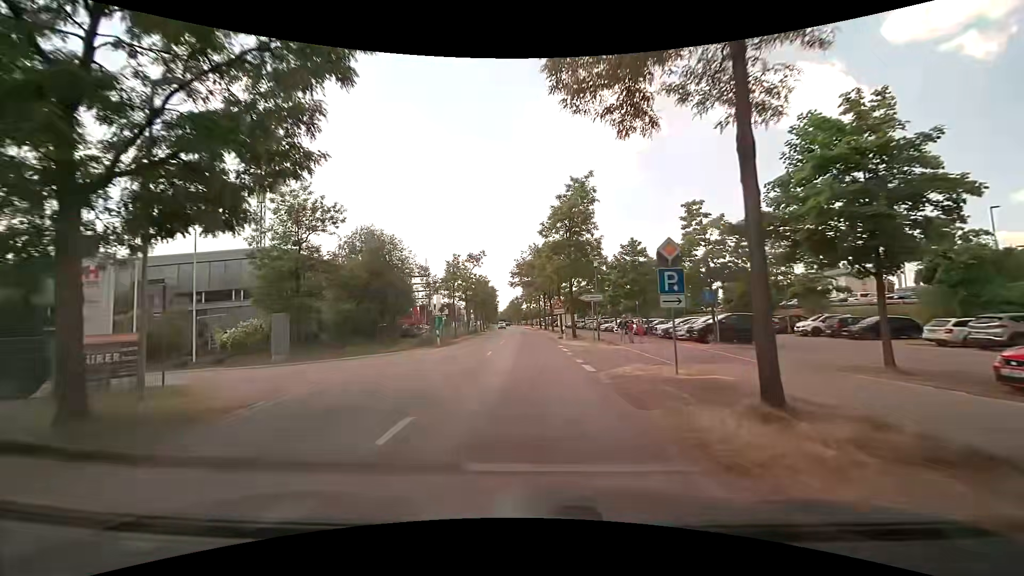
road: tertiary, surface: asphalt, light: Day
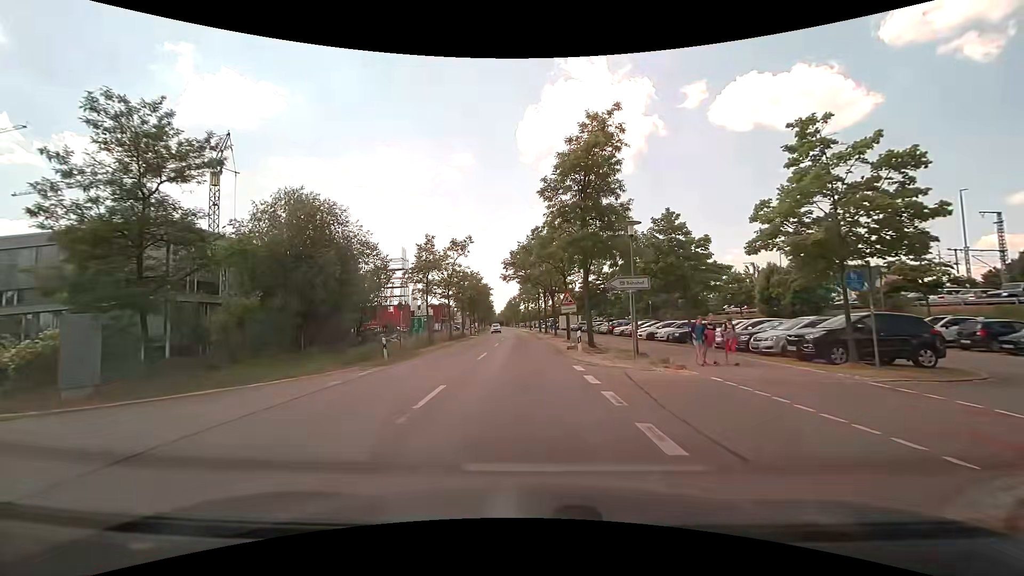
(0.0, +11.1) m; -1°
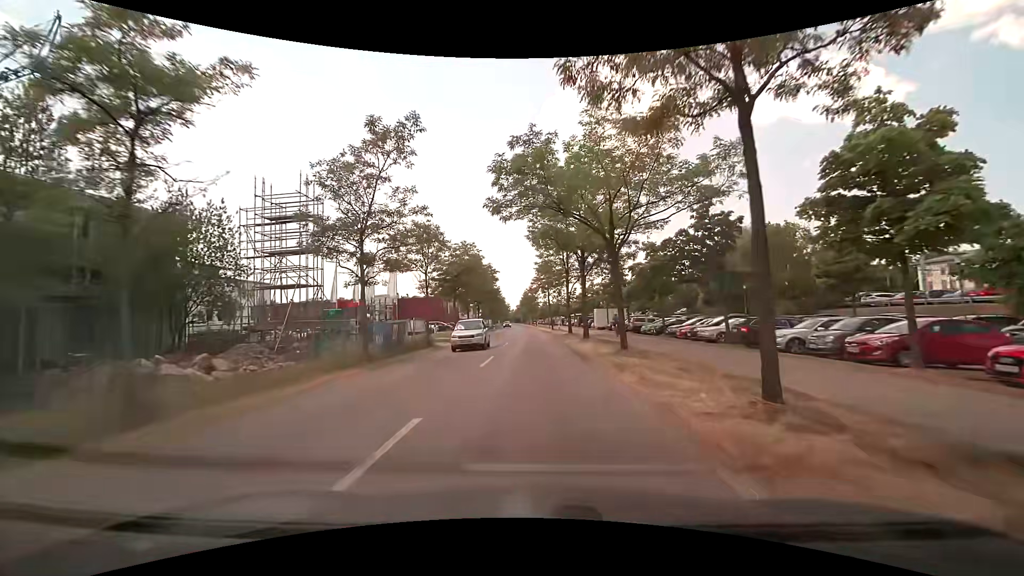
(-0.4, +27.9) m; -2°
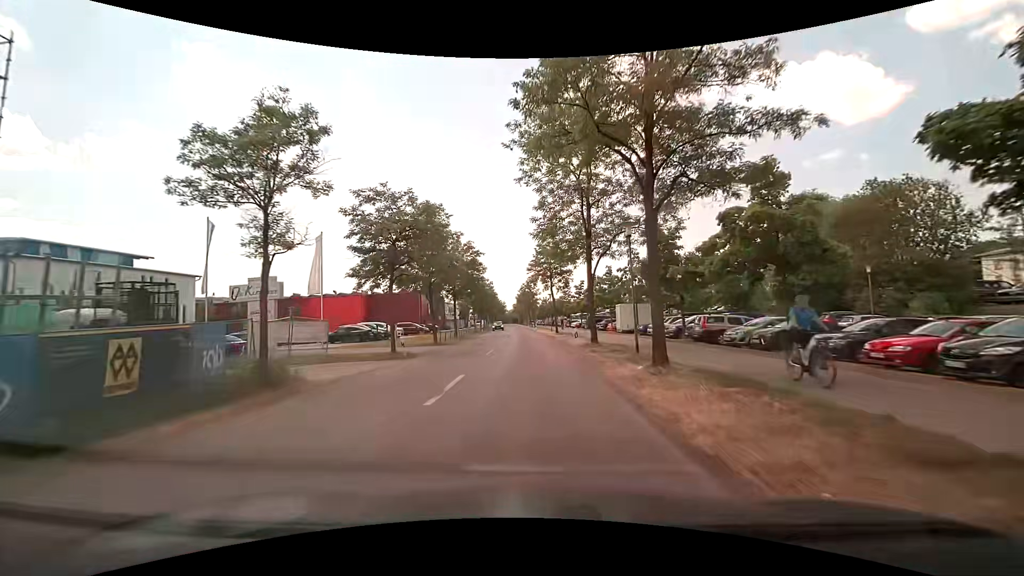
(+0.1, +18.6) m; +1°
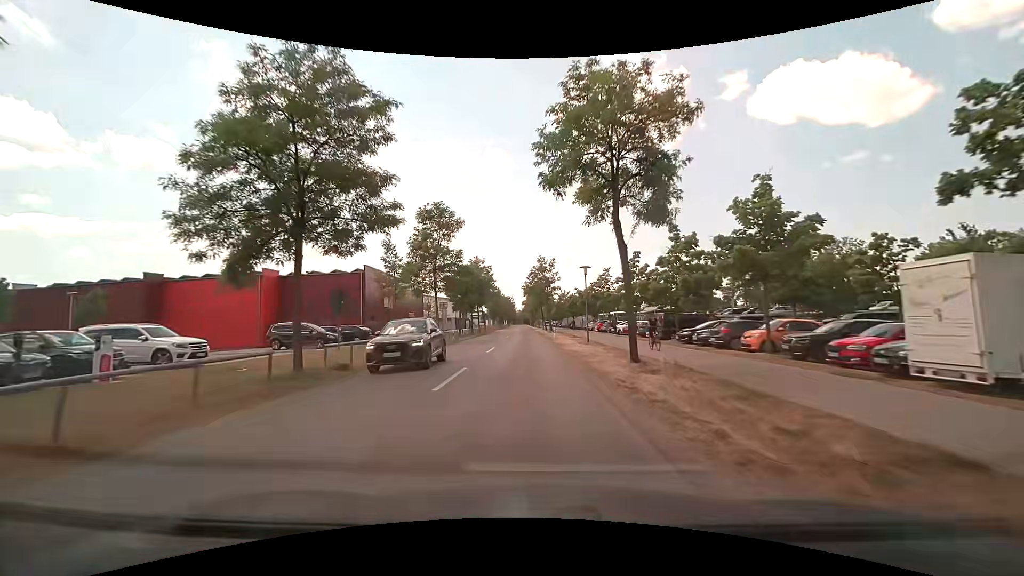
(-0.6, +34.4) m; -2°
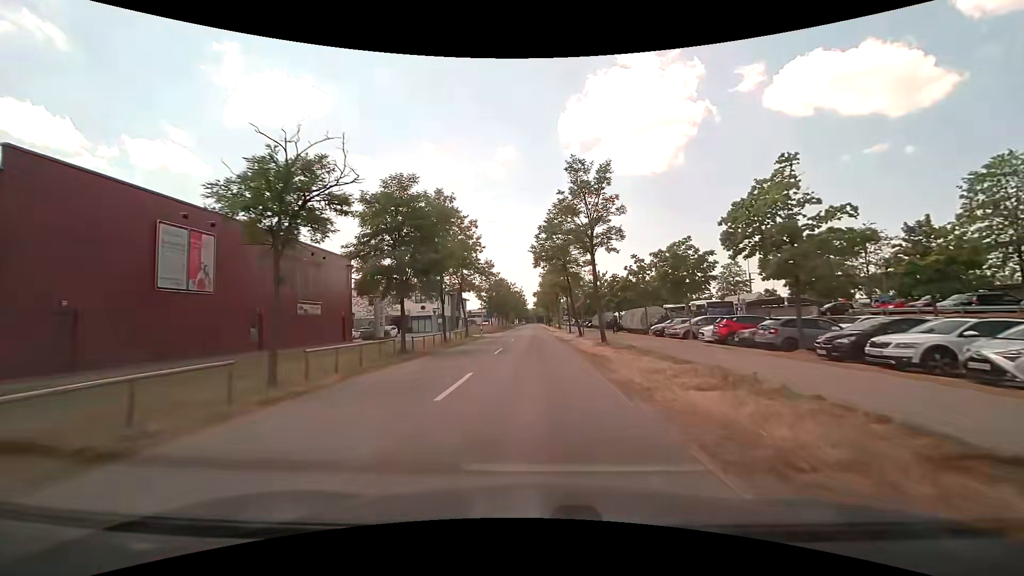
(-0.7, +37.6) m; -1°
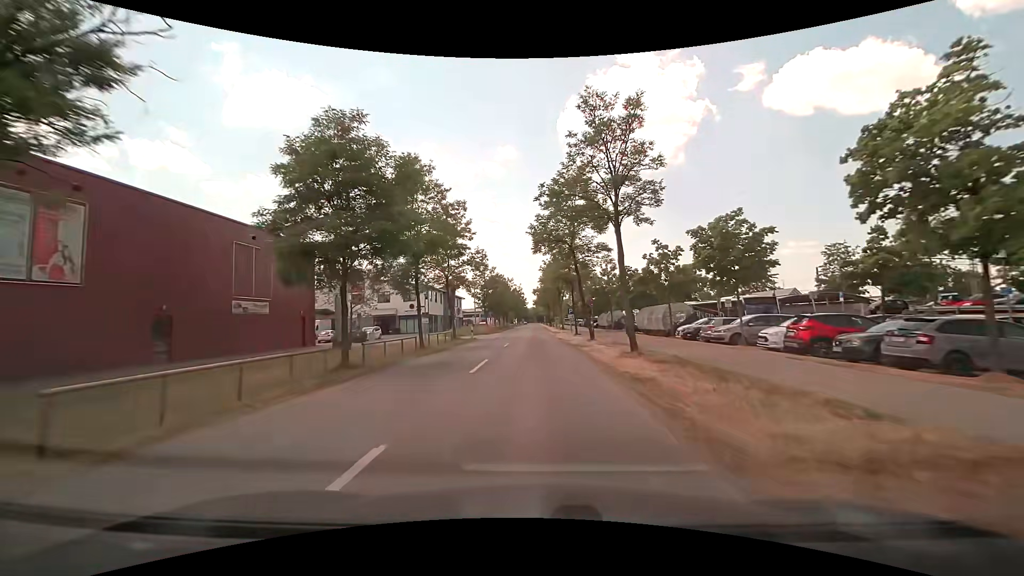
(0.0, +7.6) m; 0°
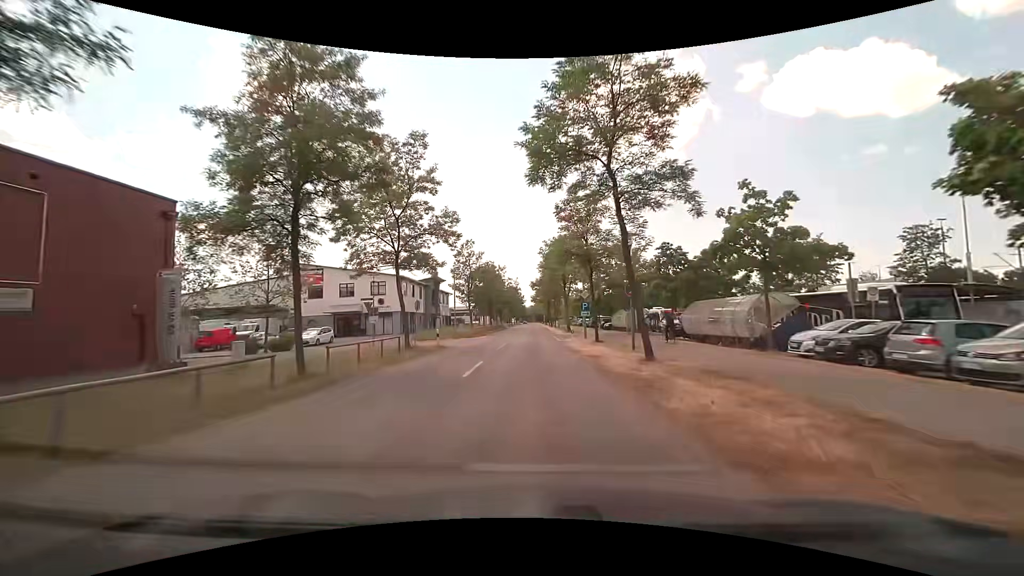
(-0.1, +14.7) m; +1°
(0, +10) (0, +20) (0, +30) (-1, +40) (-1, +50) (-1, +60) (-1, +70) (-1, +80) (-1, +90) (-1, +100) m
